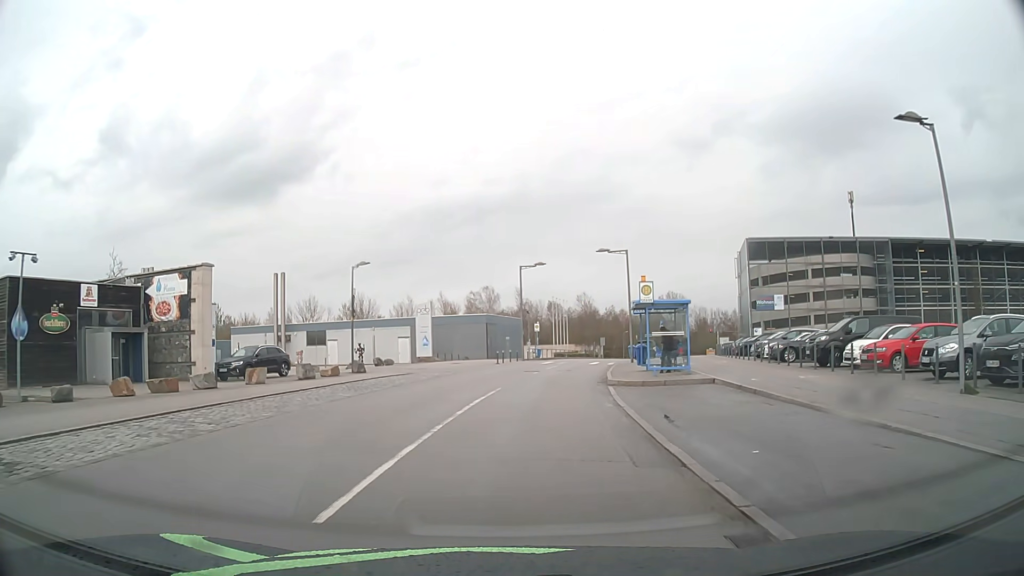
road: residential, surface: asphalt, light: Day
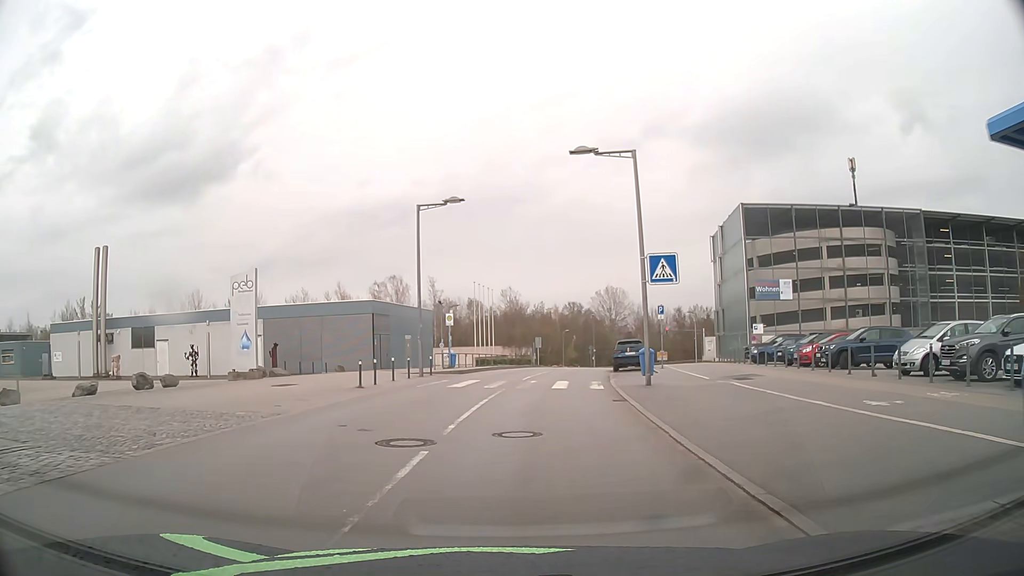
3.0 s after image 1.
(+1.4, +22.7) m; +7°
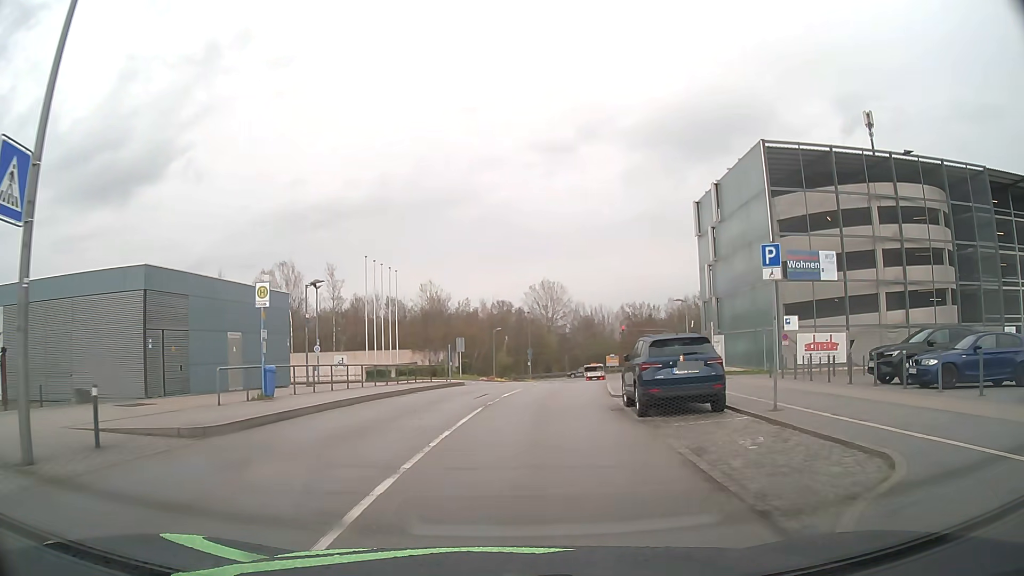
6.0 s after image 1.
(+1.3, +21.0) m; +7°
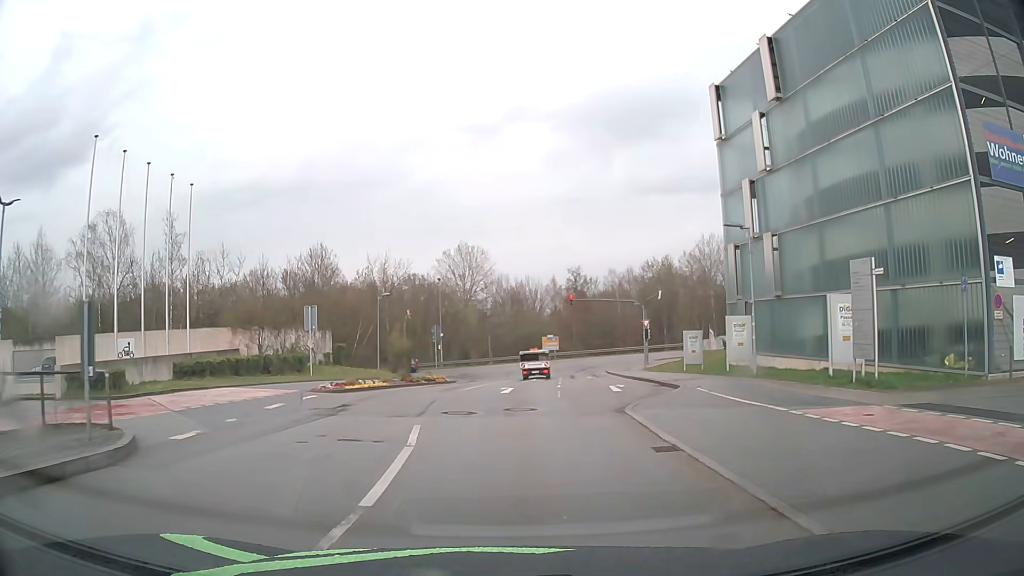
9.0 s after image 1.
(+1.3, +24.8) m; +7°
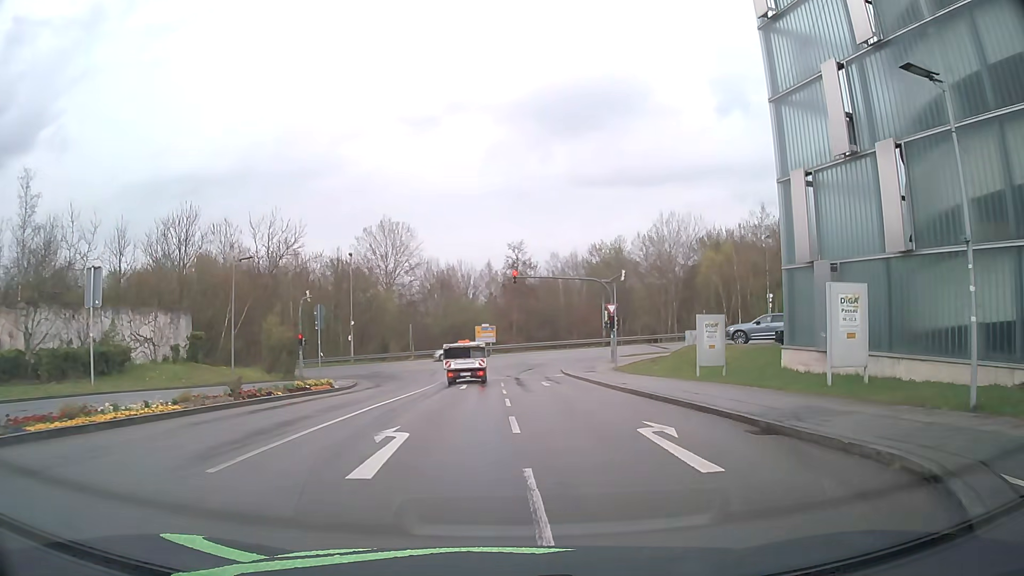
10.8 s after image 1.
(+0.4, +14.2) m; +5°
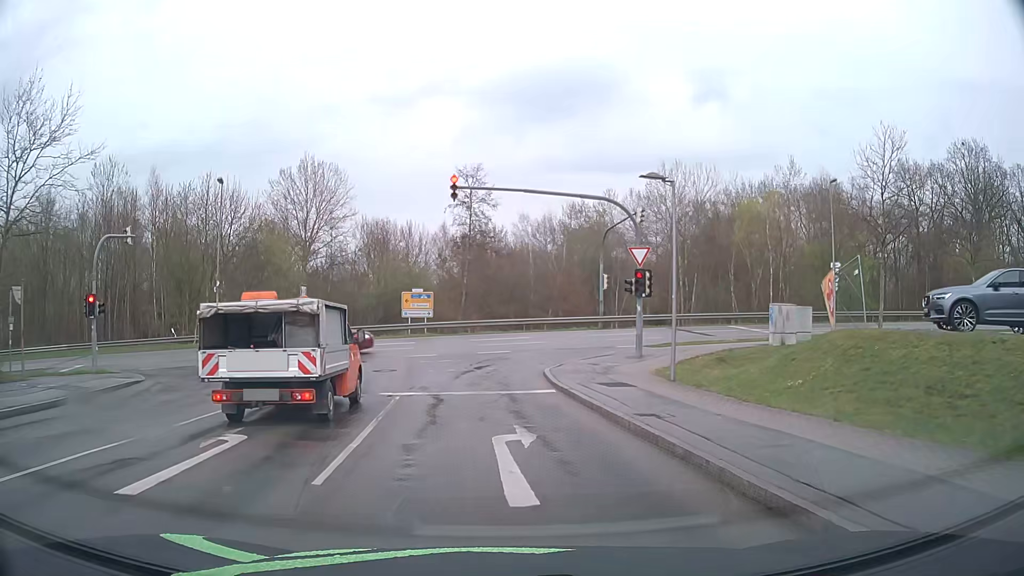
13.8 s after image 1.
(+1.4, +22.2) m; +3°
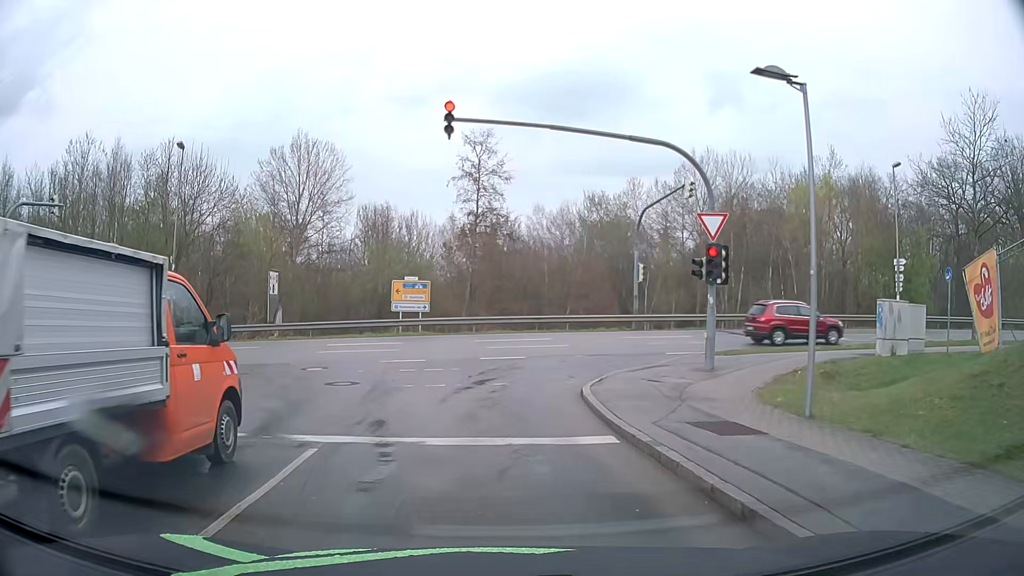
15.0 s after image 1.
(-0.1, +7.2) m; 0°
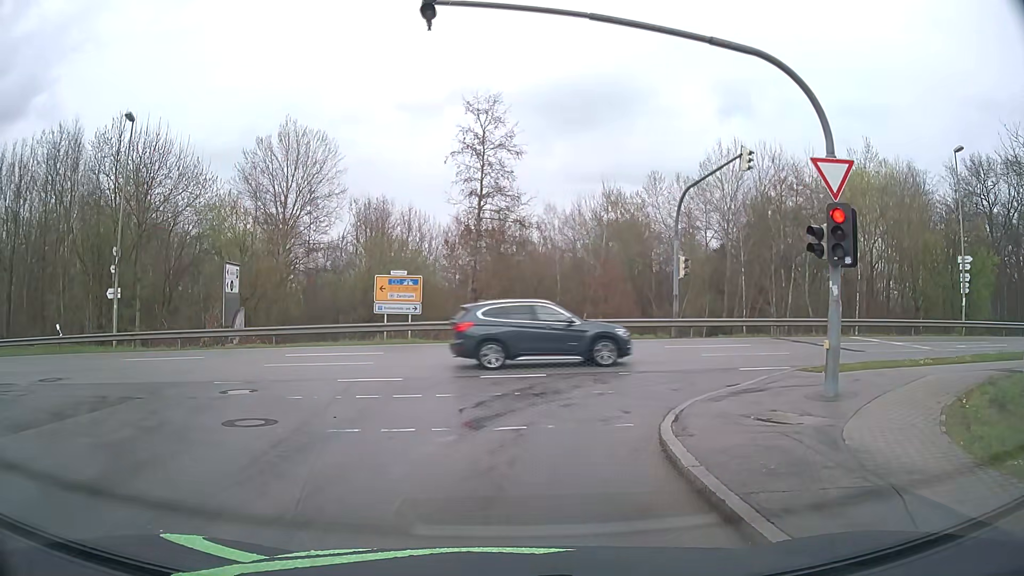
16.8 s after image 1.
(-0.1, +5.9) m; -1°
(0, +10) (+5, +19) (+14, +21) (+24, +22) (+34, +23) (+44, +24) (+54, +25) (+64, +26) (+74, +27) (+84, +28) m
